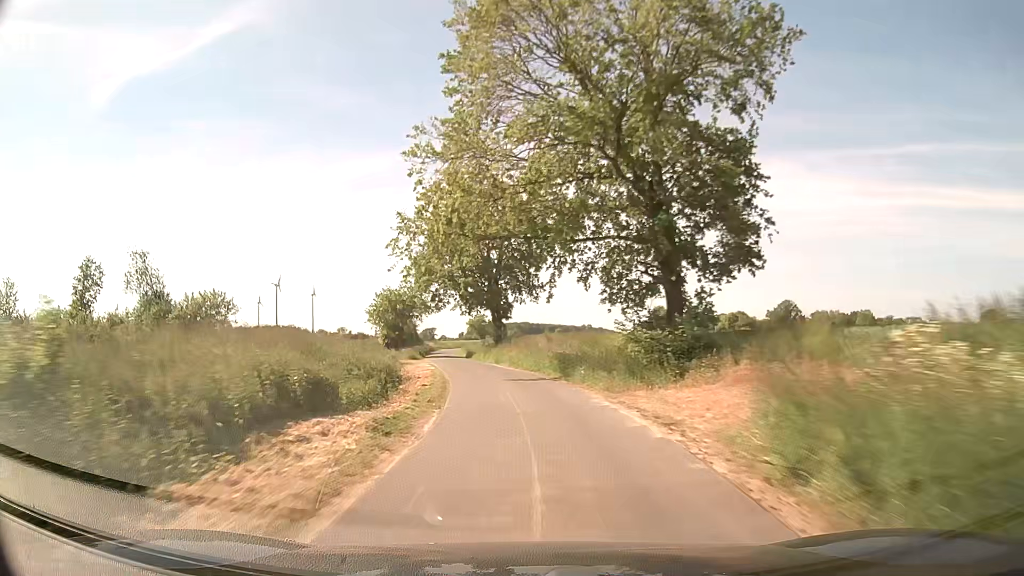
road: unclassified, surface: asphalt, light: Day
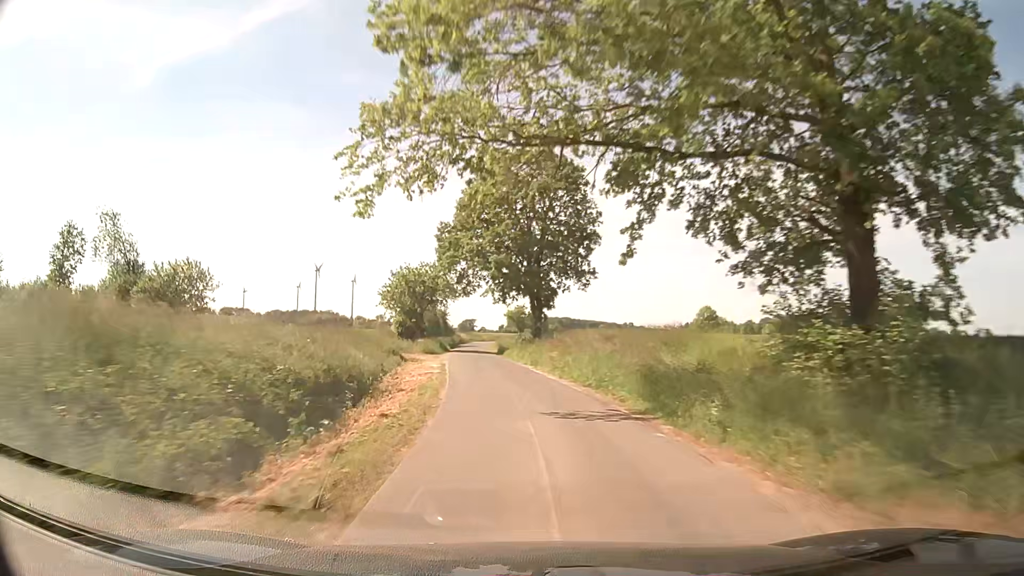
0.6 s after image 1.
(-0.4, +11.6) m; -3°
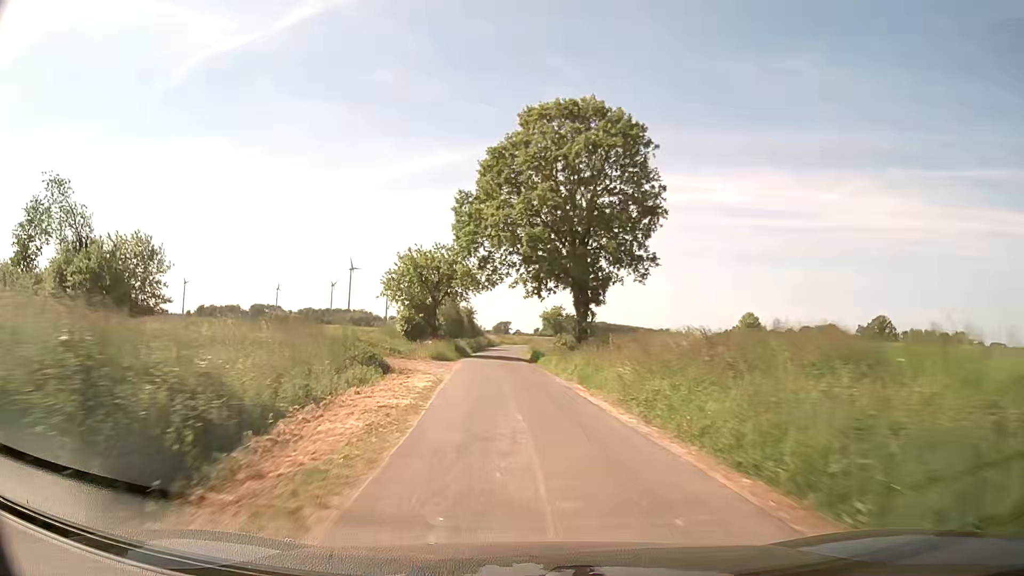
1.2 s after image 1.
(-0.4, +11.4) m; -3°
